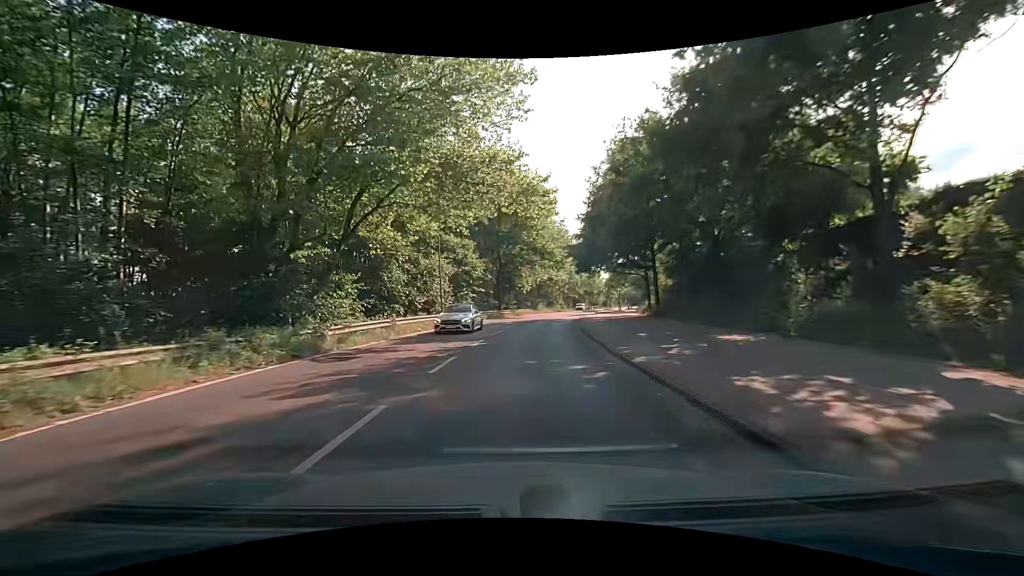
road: tertiary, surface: asphalt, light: Day
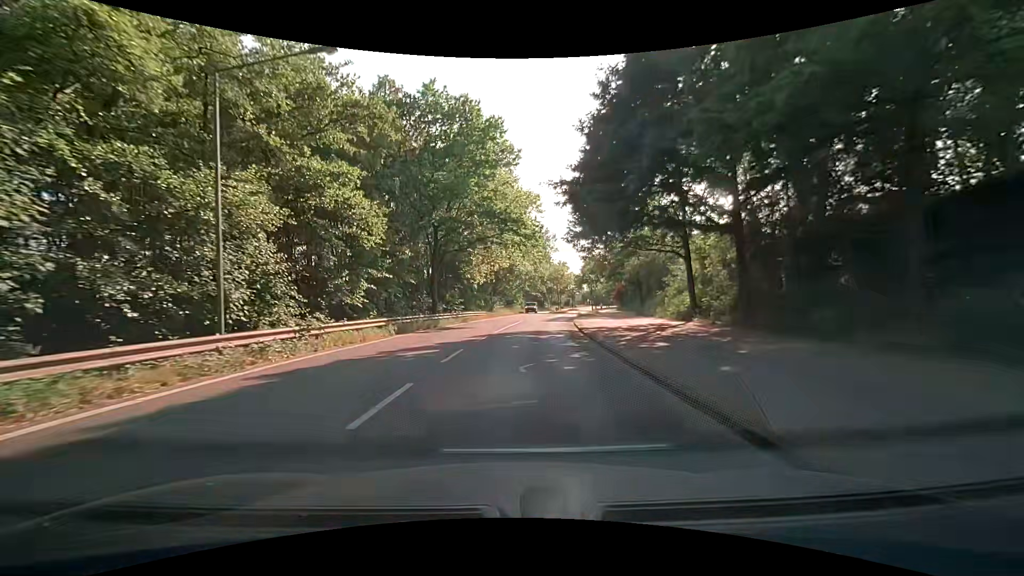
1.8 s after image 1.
(+1.2, +22.5) m; +5°
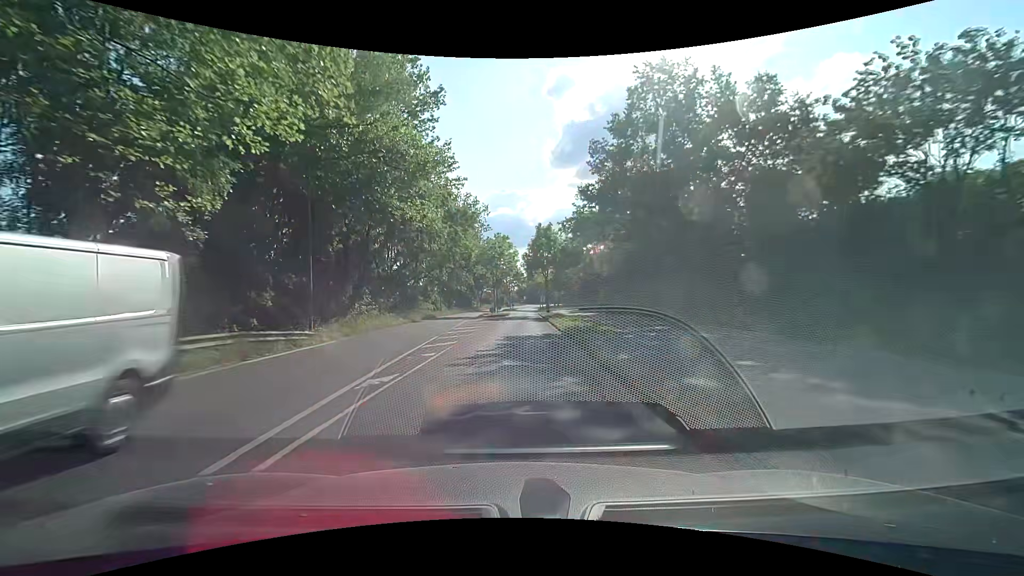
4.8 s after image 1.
(+3.0, +37.6) m; +9°
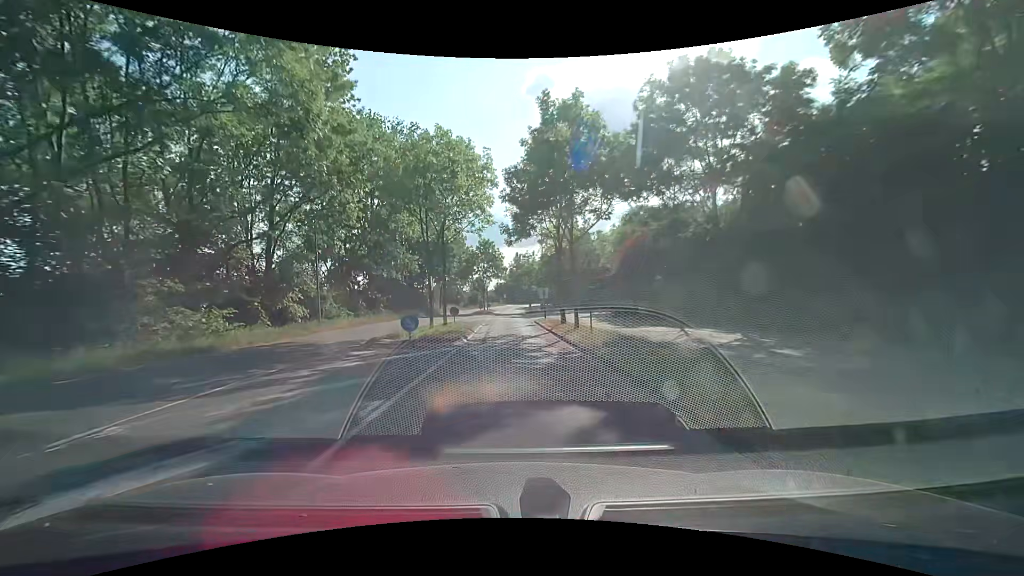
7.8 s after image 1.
(+0.5, +36.9) m; +2°
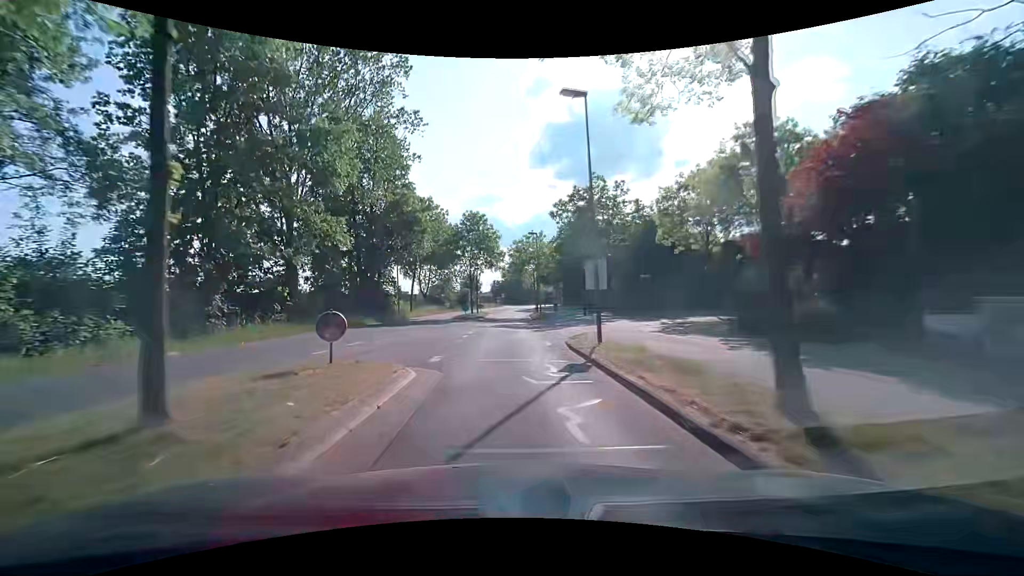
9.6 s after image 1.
(+0.1, +21.9) m; +1°
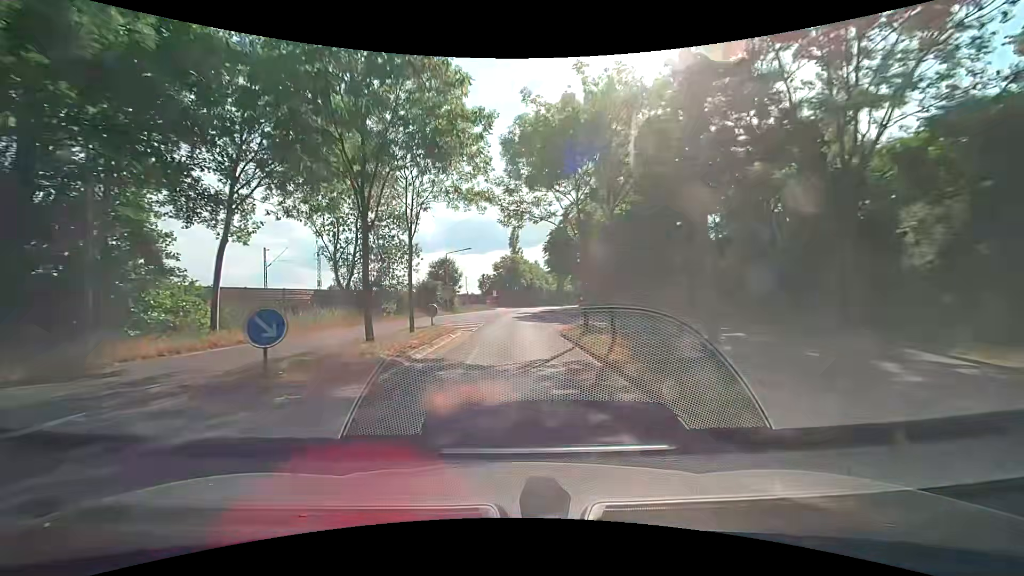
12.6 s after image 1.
(0.0, +36.3) m; 0°
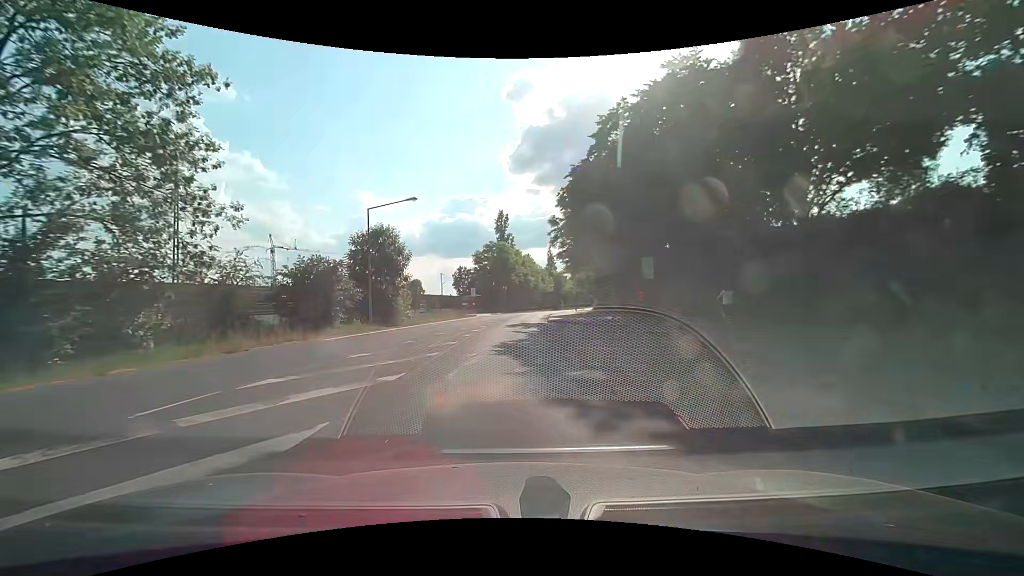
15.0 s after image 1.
(+0.4, +28.9) m; +2°
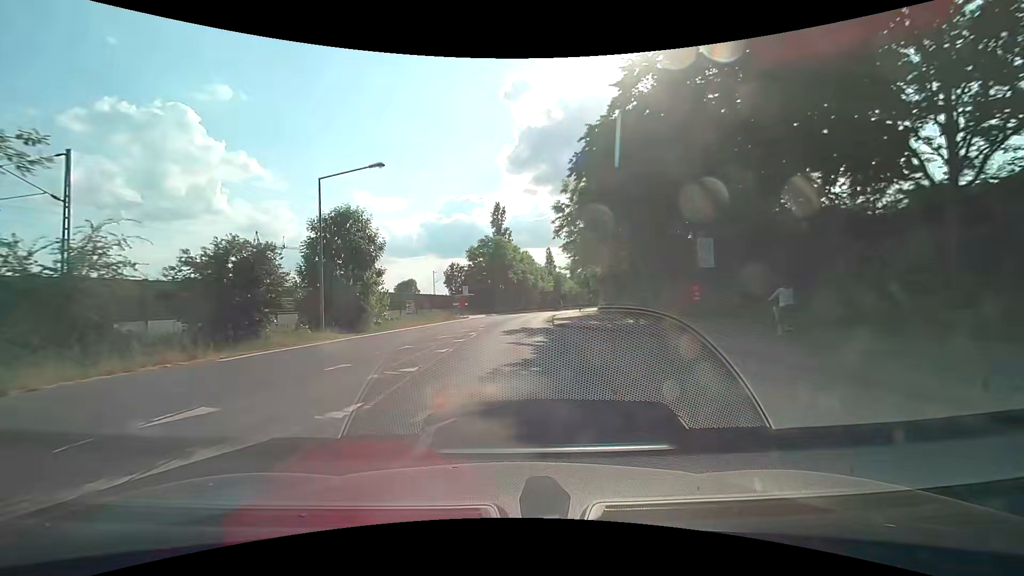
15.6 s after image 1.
(0.0, +7.2) m; +1°
(0, +10) (0, +20) (0, +30) (+1, +40) (+2, +50) (+3, +60) (+4, +70) (+6, +80) (+7, +90) (+9, +99) m
